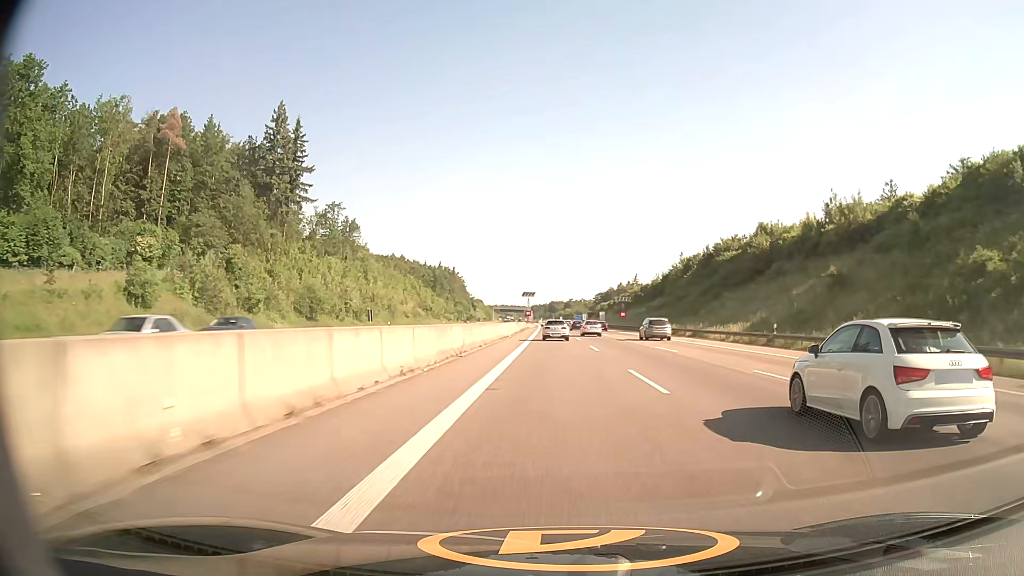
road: motorway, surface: asphalt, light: Day
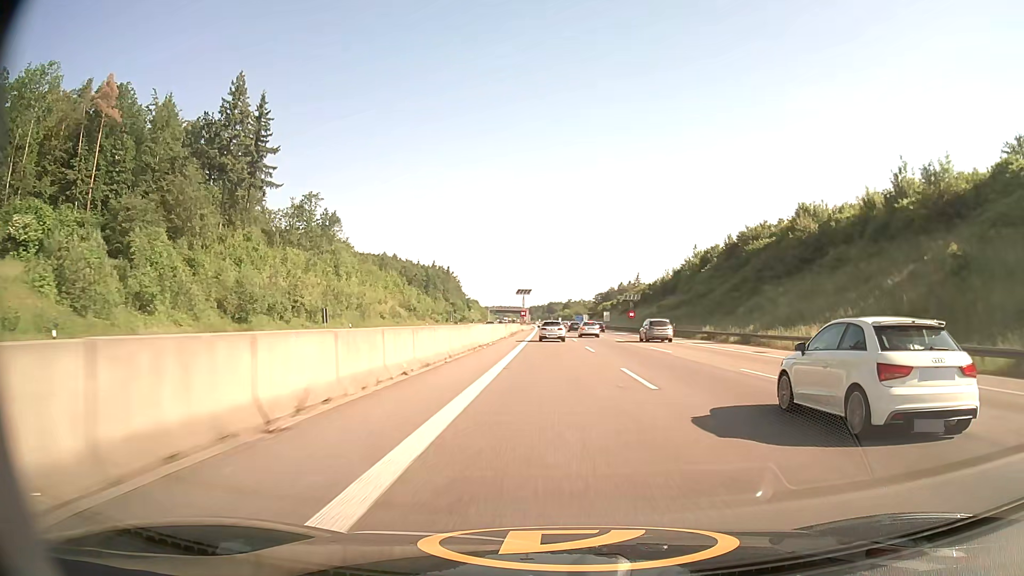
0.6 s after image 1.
(0.0, +17.0) m; 0°
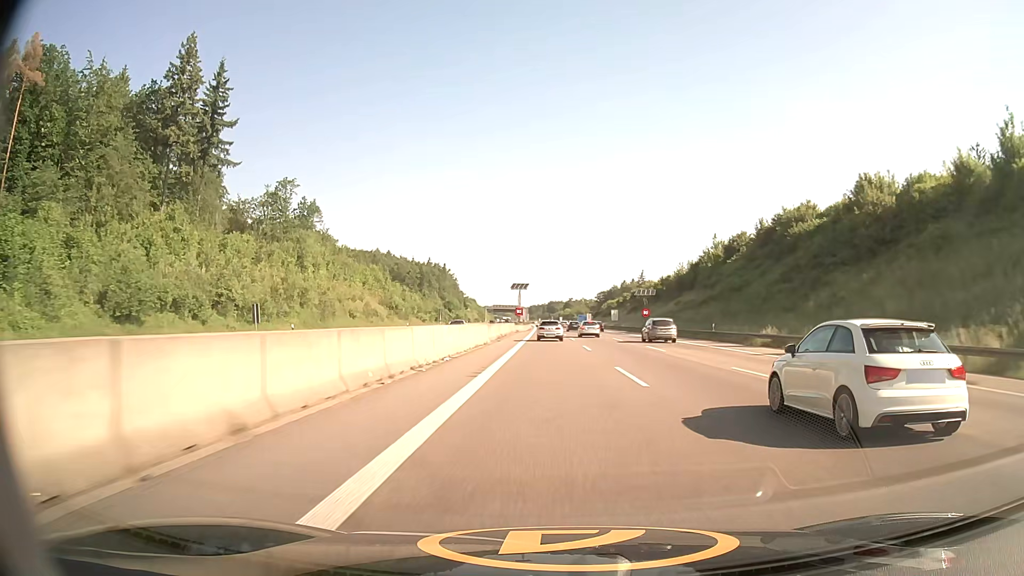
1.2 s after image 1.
(0.0, +17.1) m; 0°
(0, +10) (0, +20) (0, +30) (0, +40) (0, +50) (0, +60) (0, +70) (-1, +80) (-1, +90) (-1, +100) m
